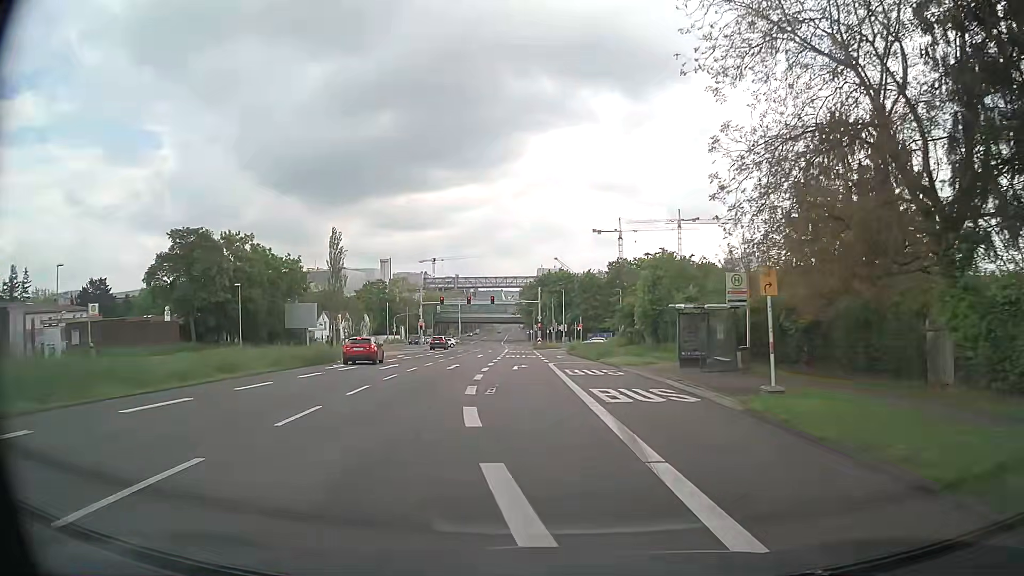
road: secondary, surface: asphalt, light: Day
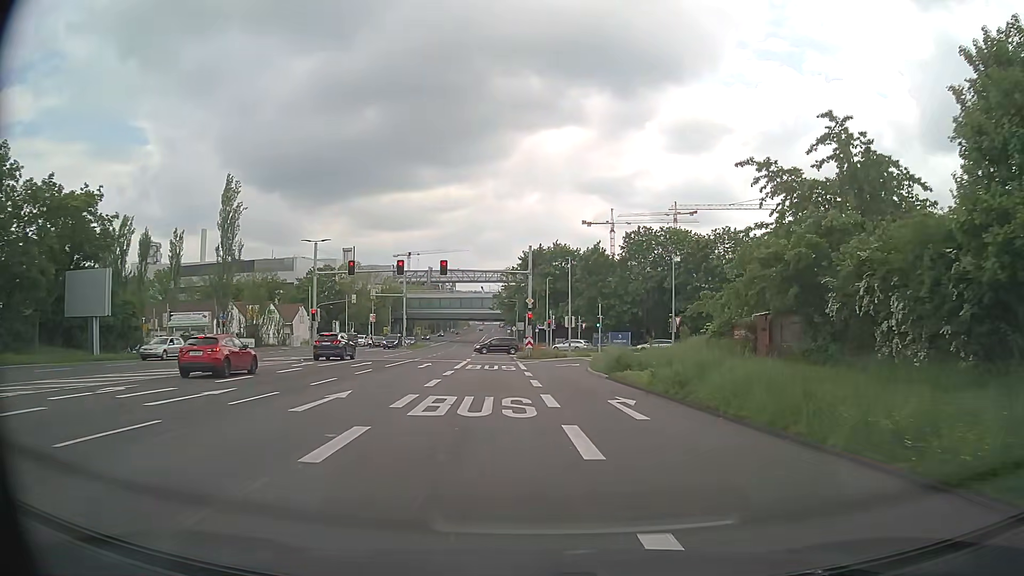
(0.0, +39.1) m; +2°
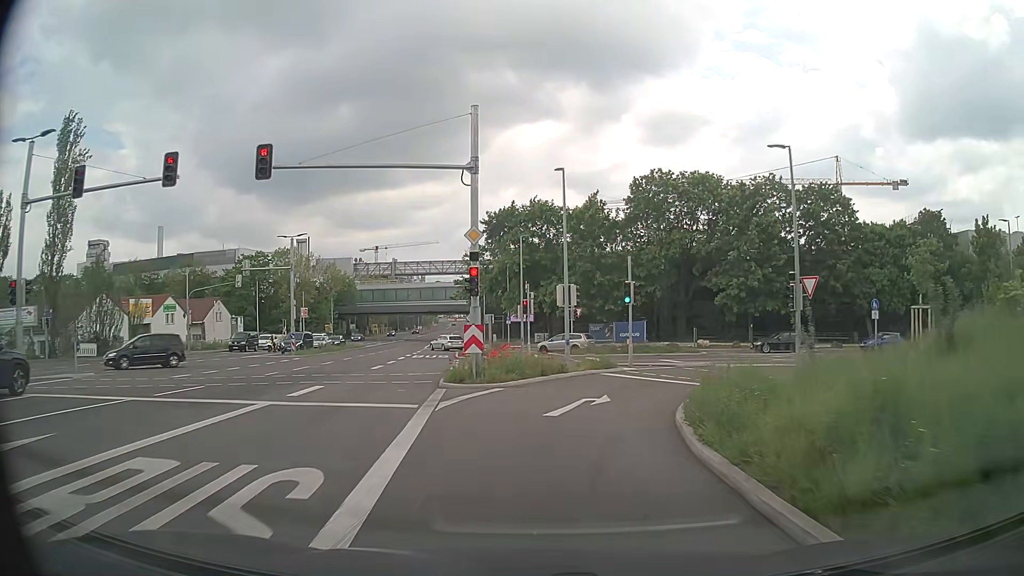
(+0.8, +28.4) m; +2°
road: secondary_link
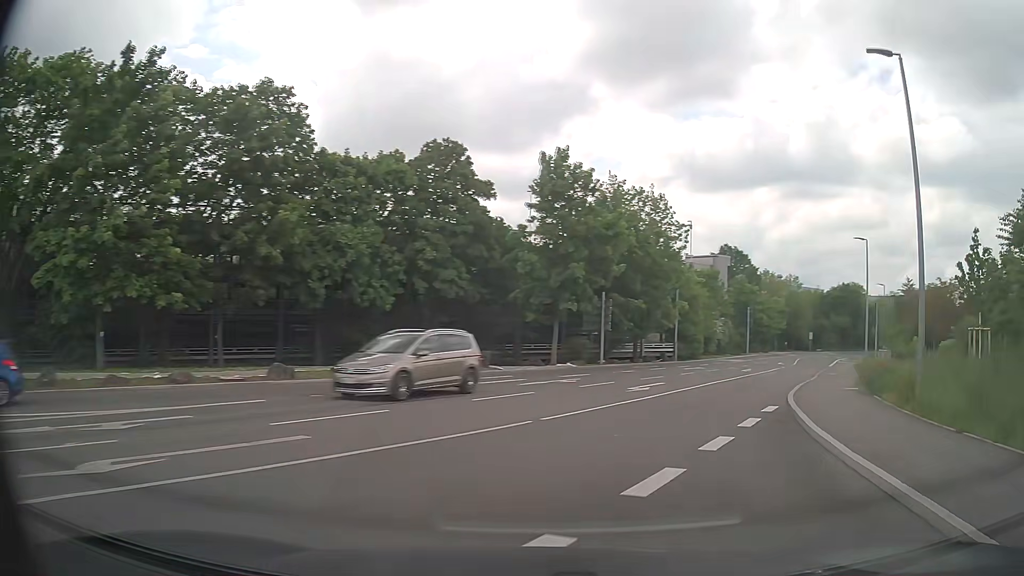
(+10.3, +28.8) m; +52°
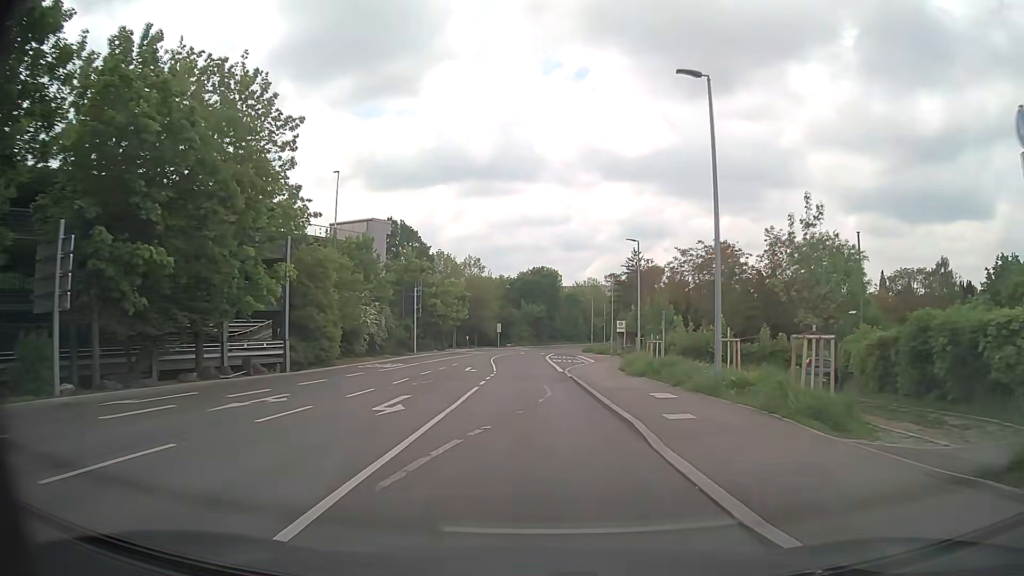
(+8.6, +25.7) m; +28°
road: secondary
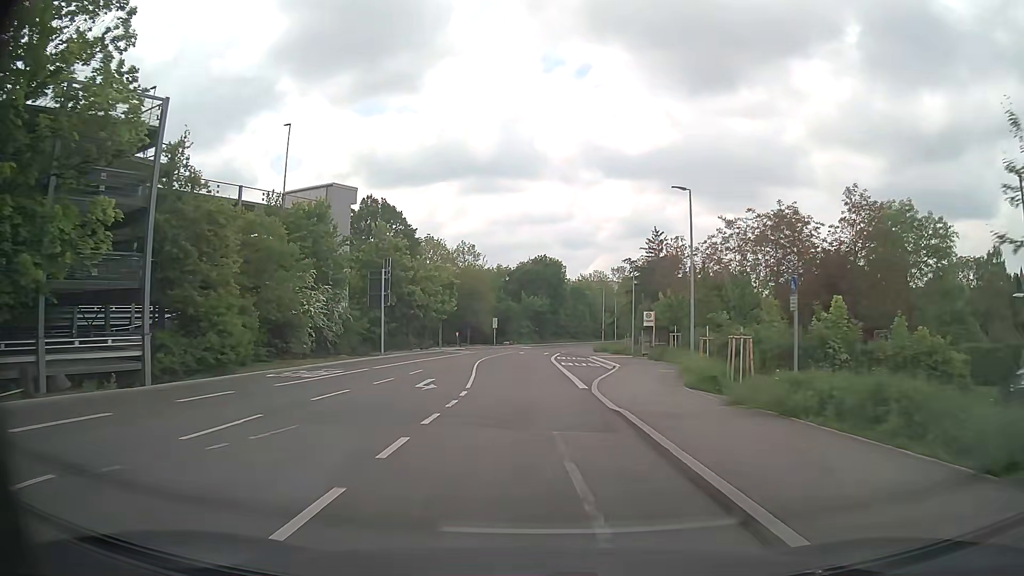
(+0.1, +15.0) m; 0°
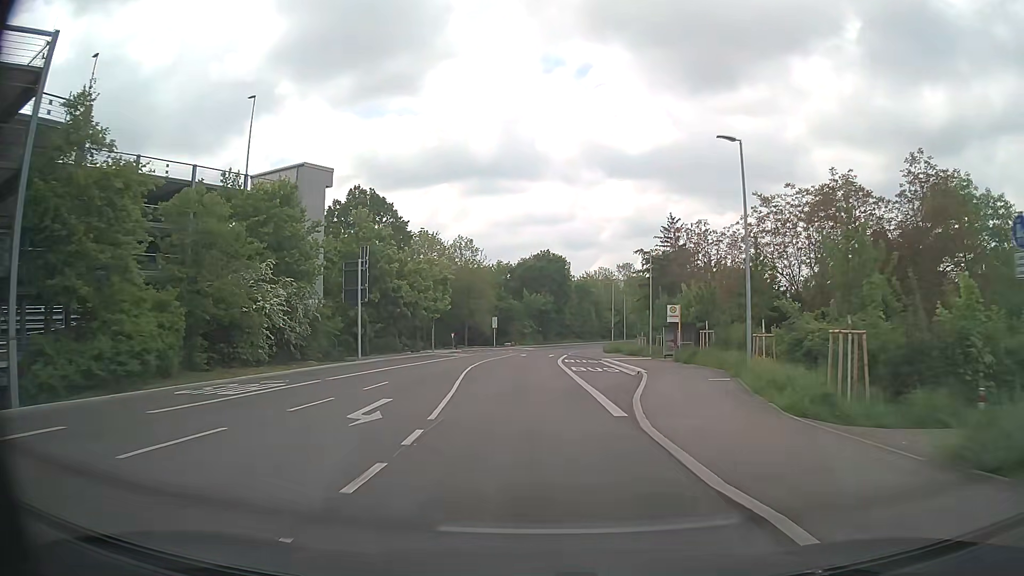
(0.0, +7.8) m; 0°
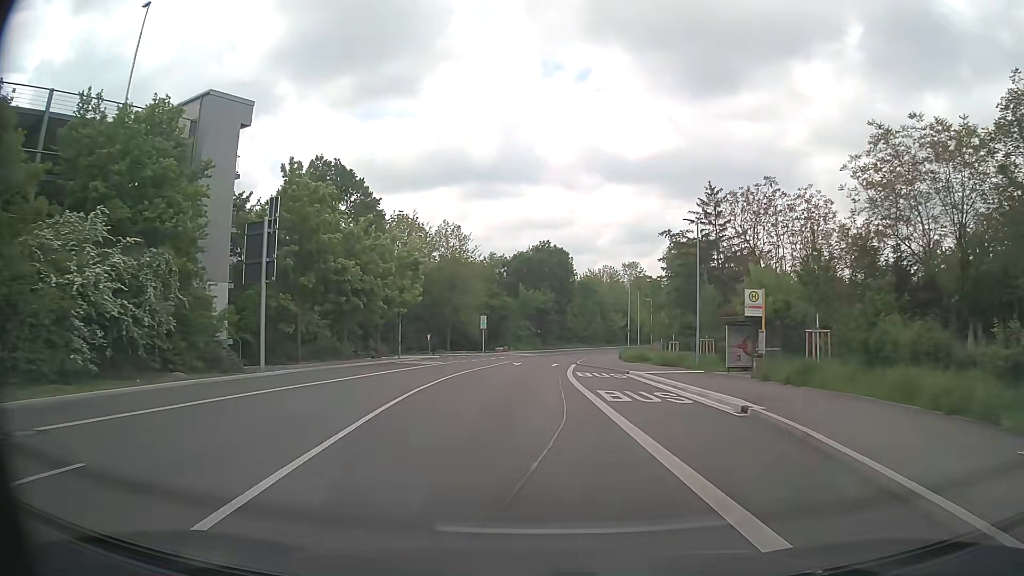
(0.0, +15.9) m; 0°
